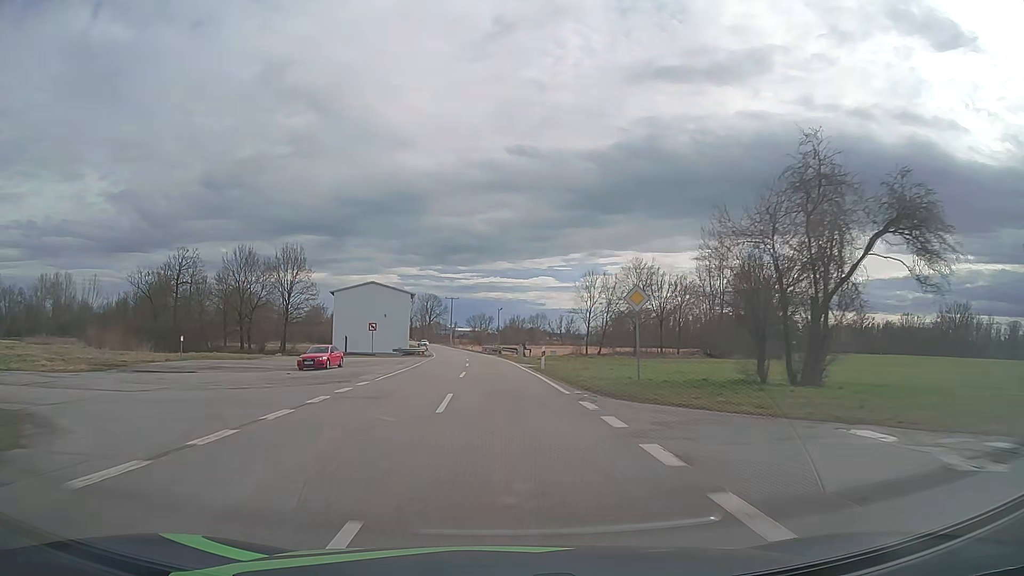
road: tertiary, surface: asphalt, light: Day
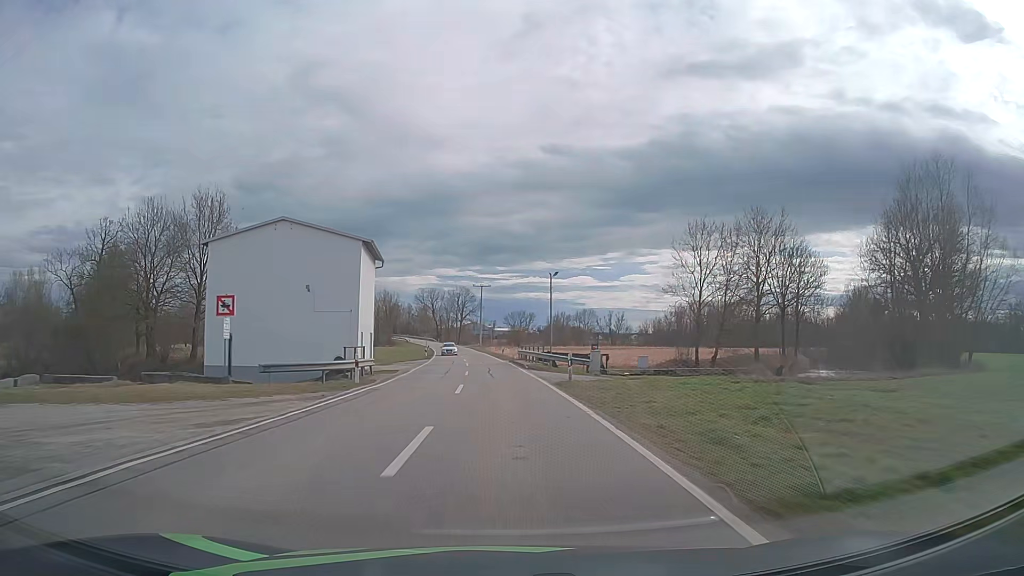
(-1.1, +42.7) m; -3°
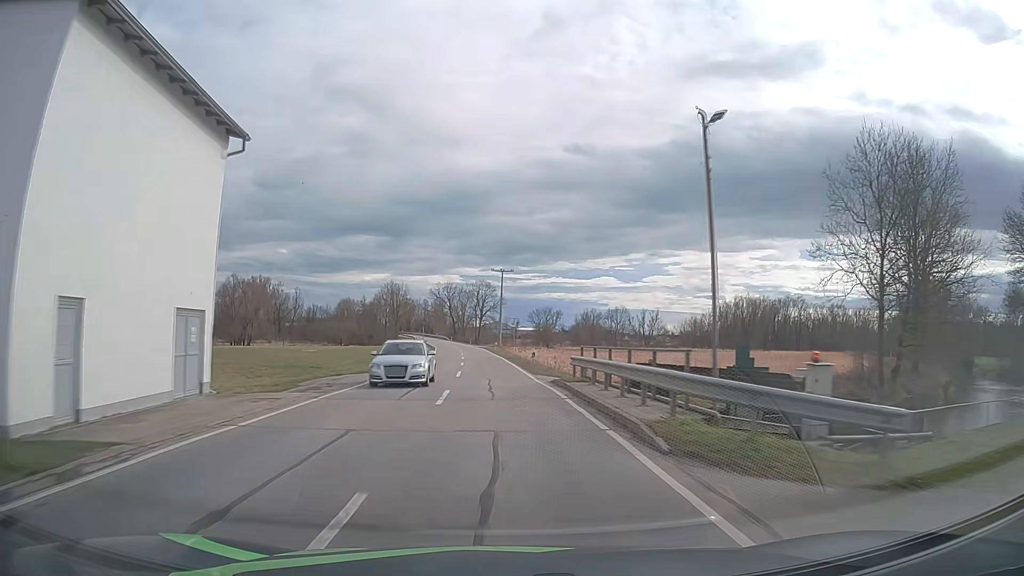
(-0.5, +28.5) m; -2°
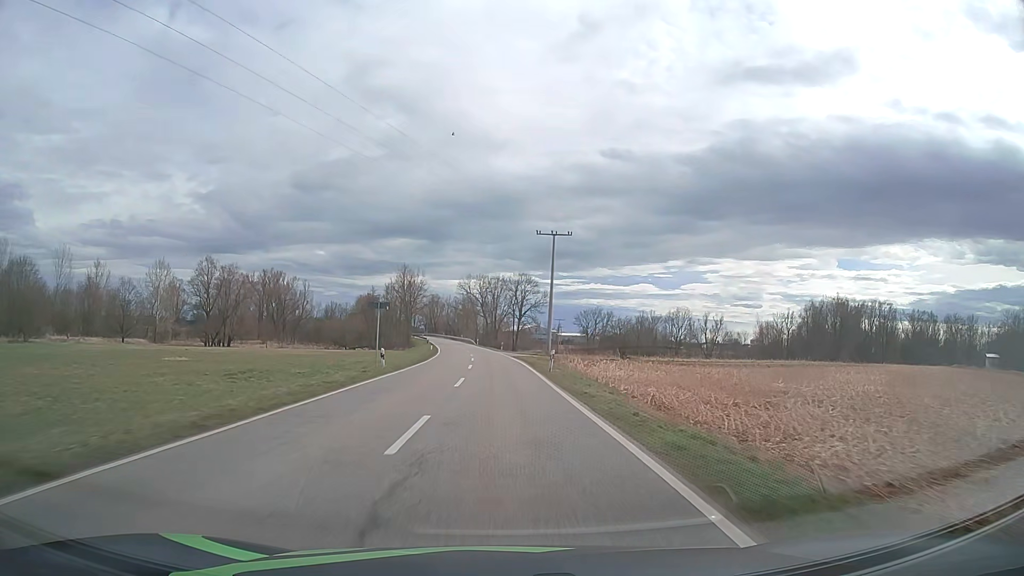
(-1.4, +42.9) m; -4°
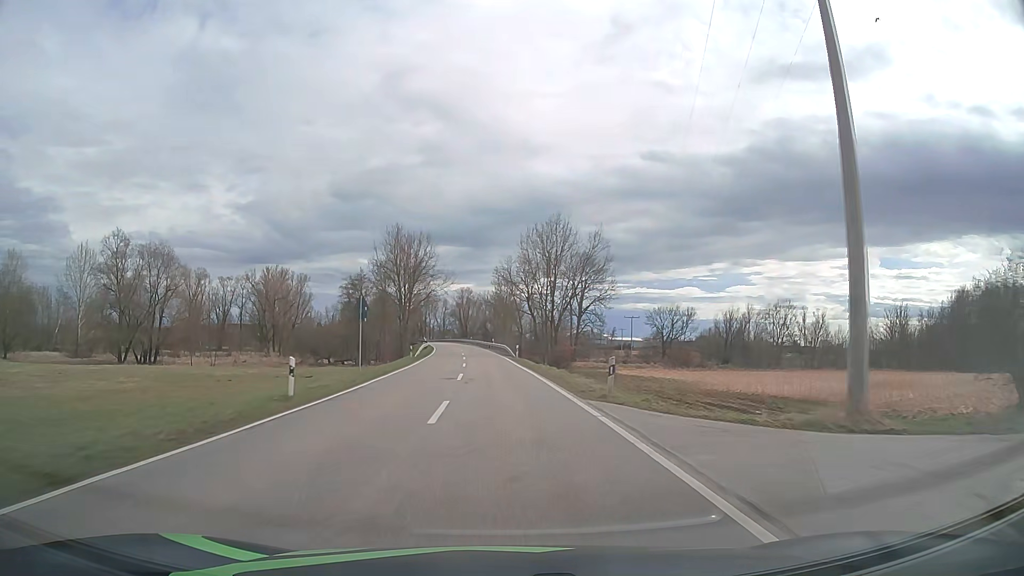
(-1.3, +57.5) m; -3°
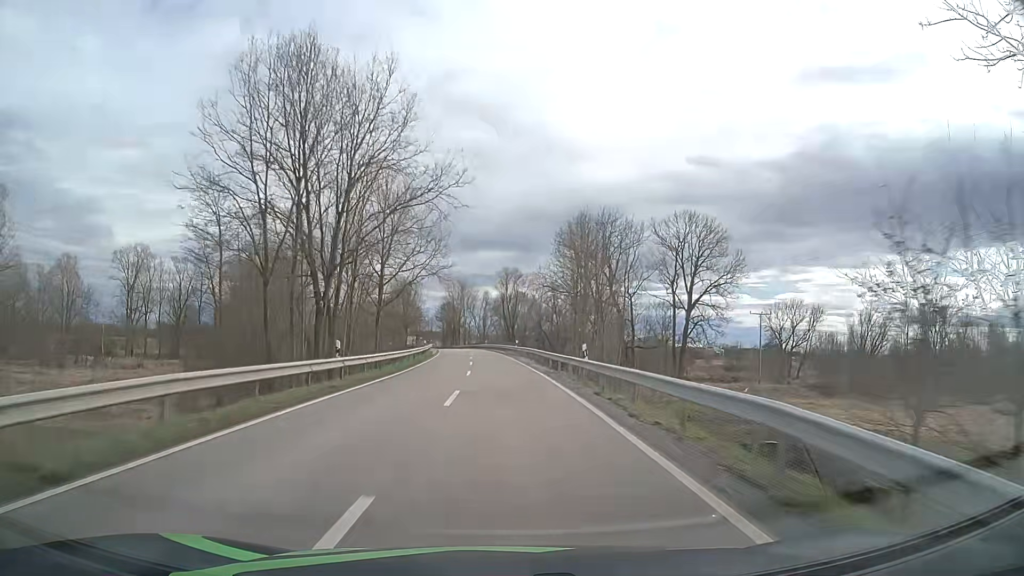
(-2.5, +57.9) m; -4°
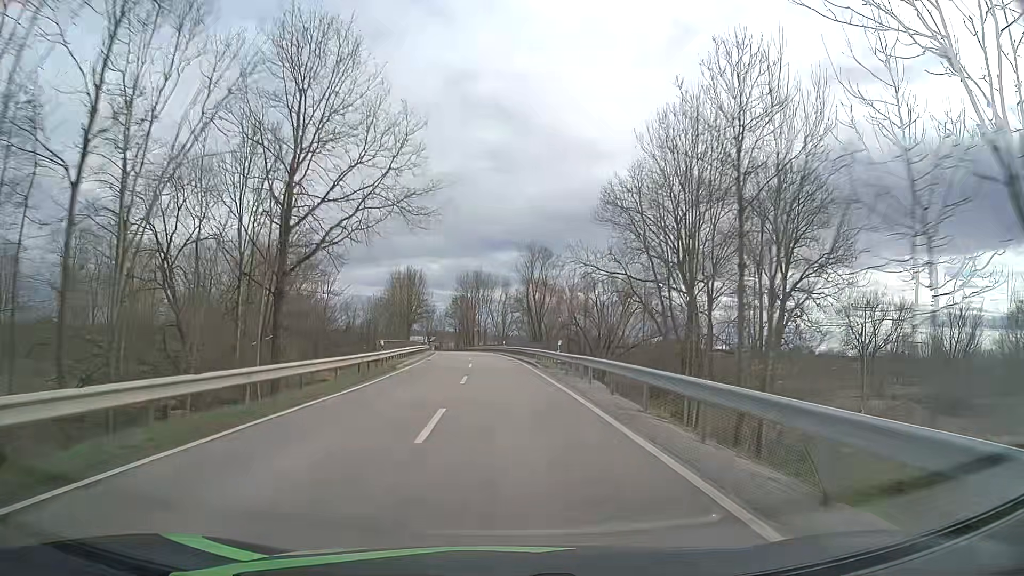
(-0.6, +29.0) m; -2°
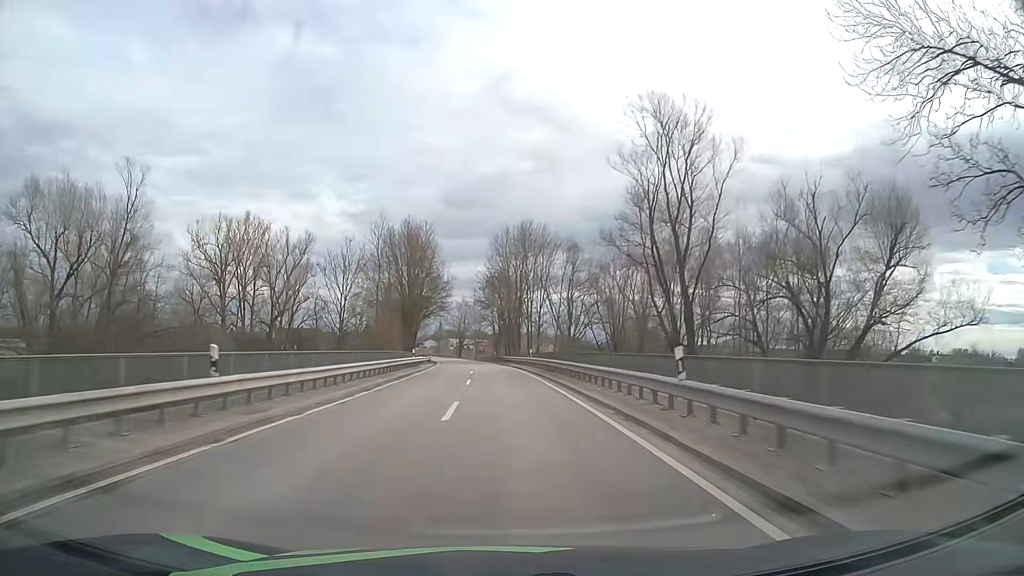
(-2.1, +57.0) m; -4°
